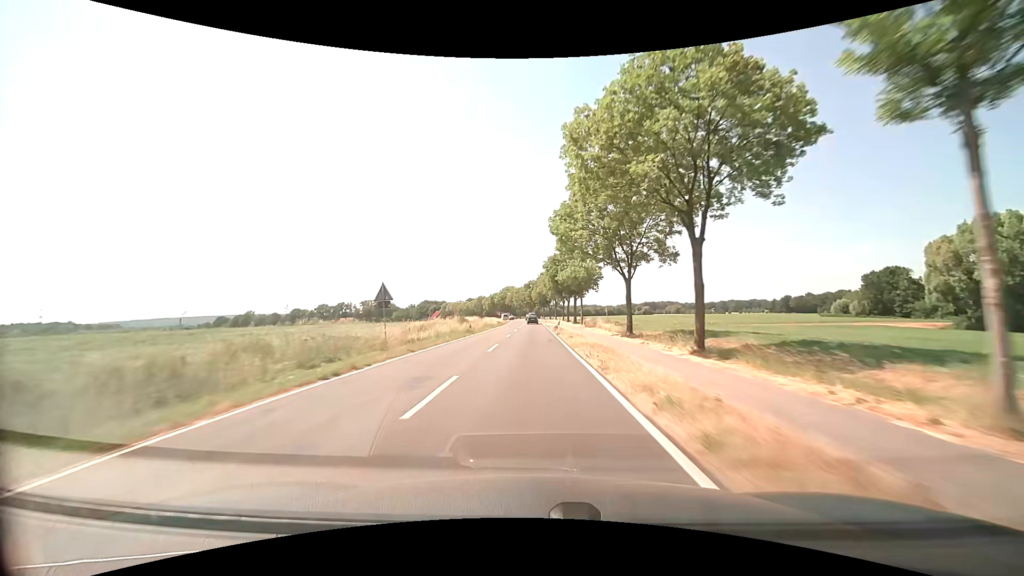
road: secondary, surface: asphalt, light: Day
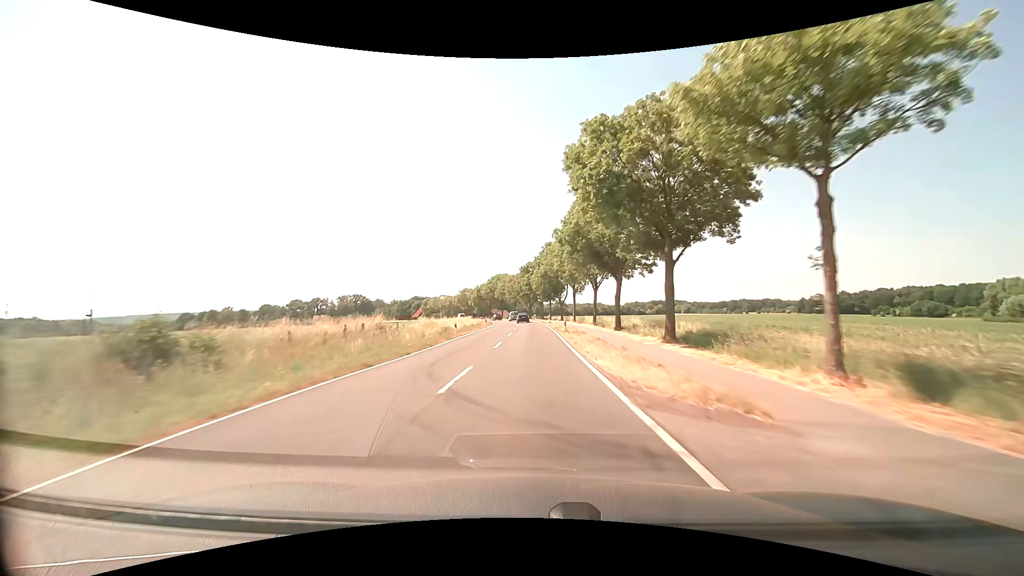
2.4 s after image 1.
(-0.3, +57.6) m; 0°
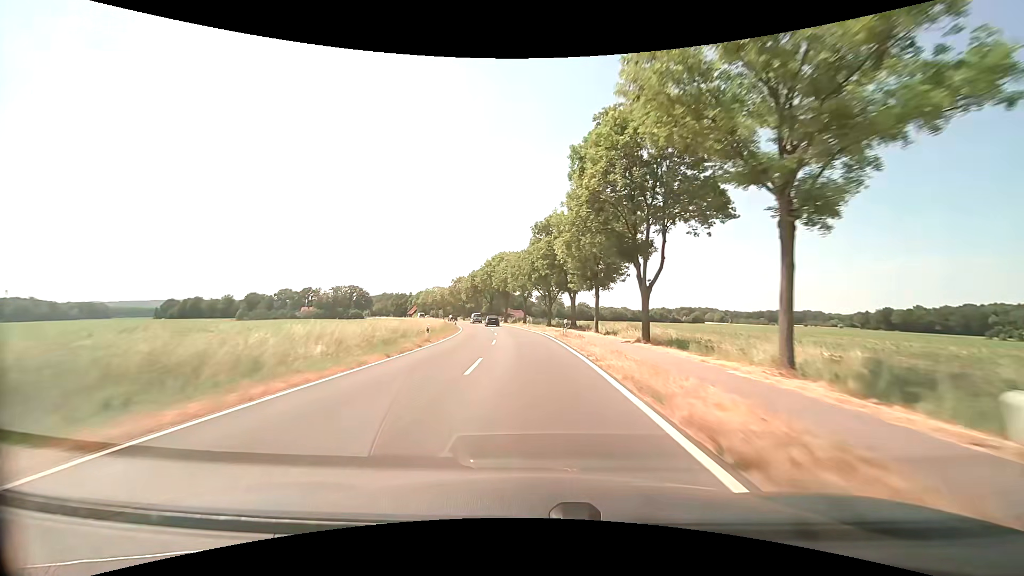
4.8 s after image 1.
(-0.4, +56.8) m; -2°
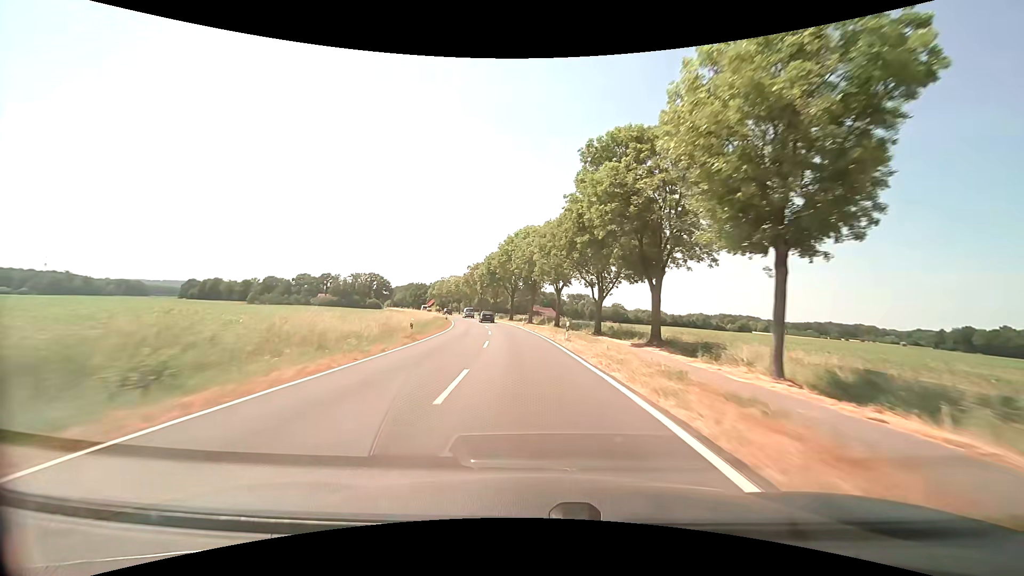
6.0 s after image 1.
(-0.8, +28.0) m; -4°
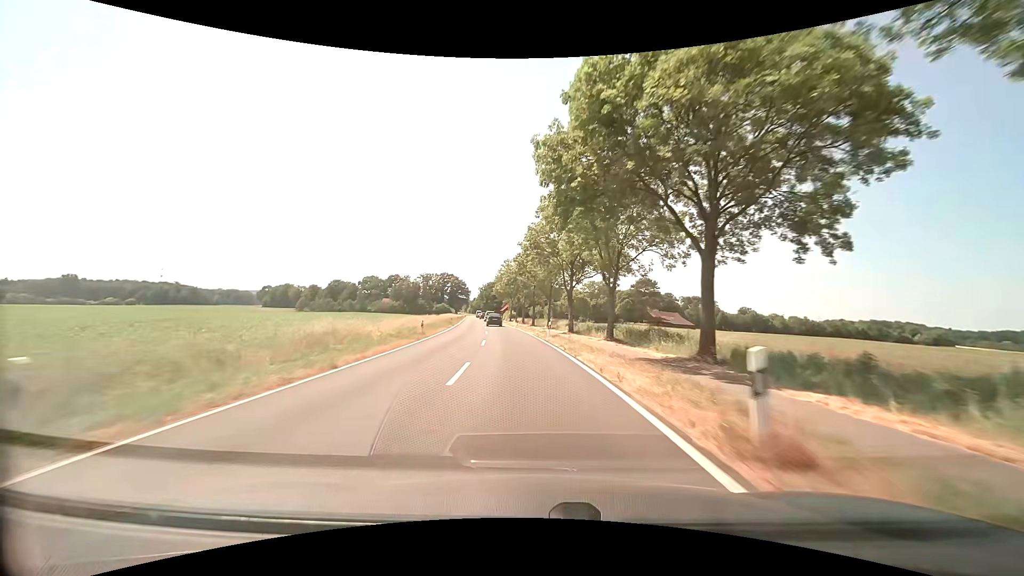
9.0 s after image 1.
(-6.2, +69.2) m; -11°
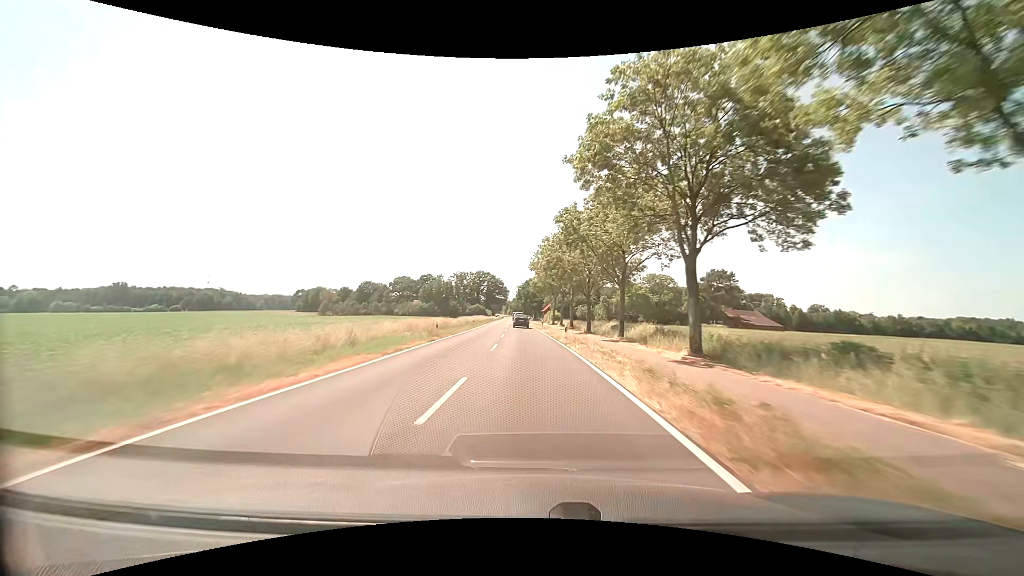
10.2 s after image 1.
(-1.1, +27.6) m; -5°
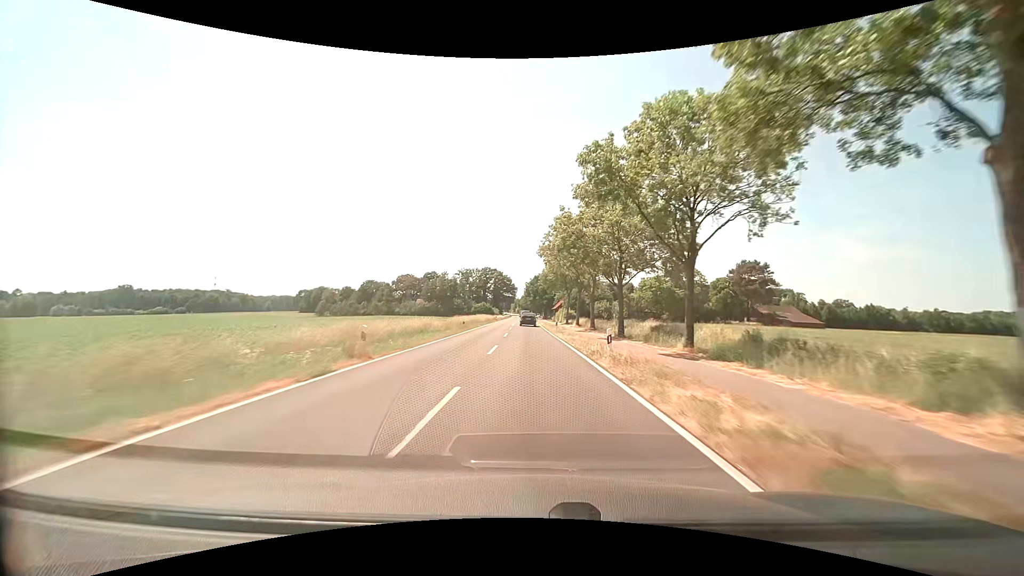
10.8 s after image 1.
(-0.2, +13.8) m; -1°
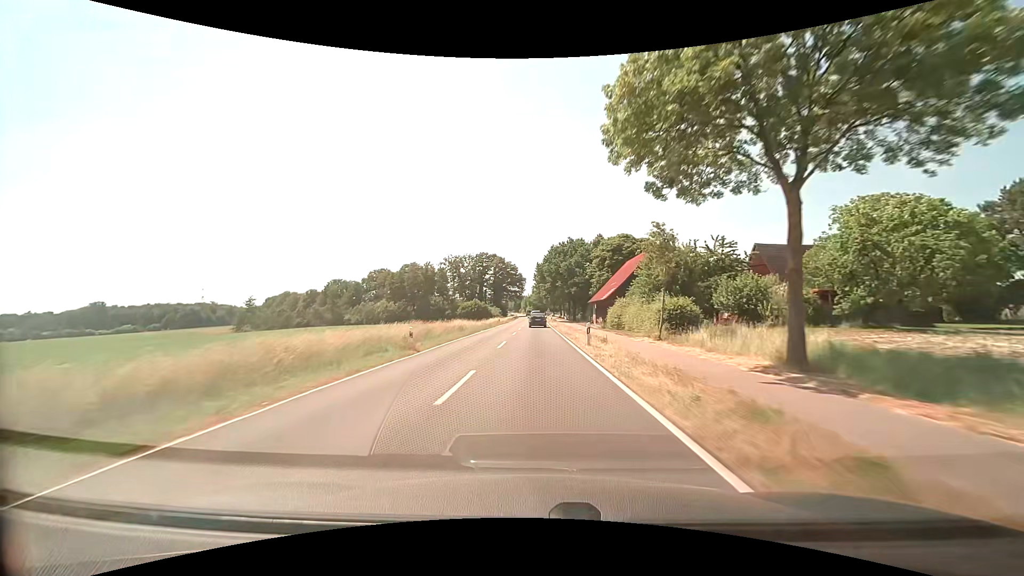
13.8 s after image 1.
(-1.3, +68.7) m; -1°
(0, +10) (0, +20) (0, +30) (0, +40) (0, +50) (0, +60) (0, +70) (0, +80) (0, +90) (0, +100) m
